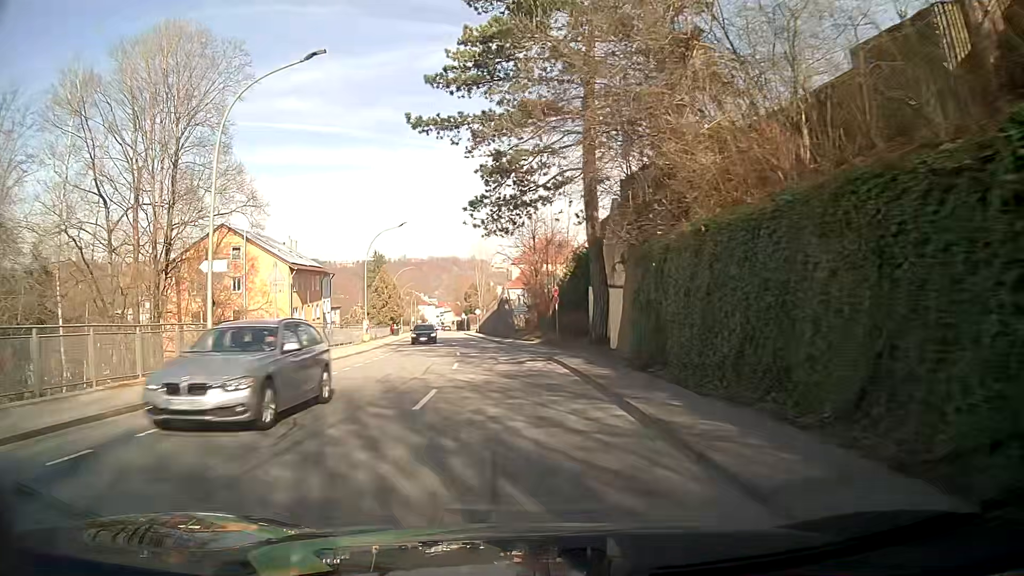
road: tertiary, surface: asphalt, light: Day
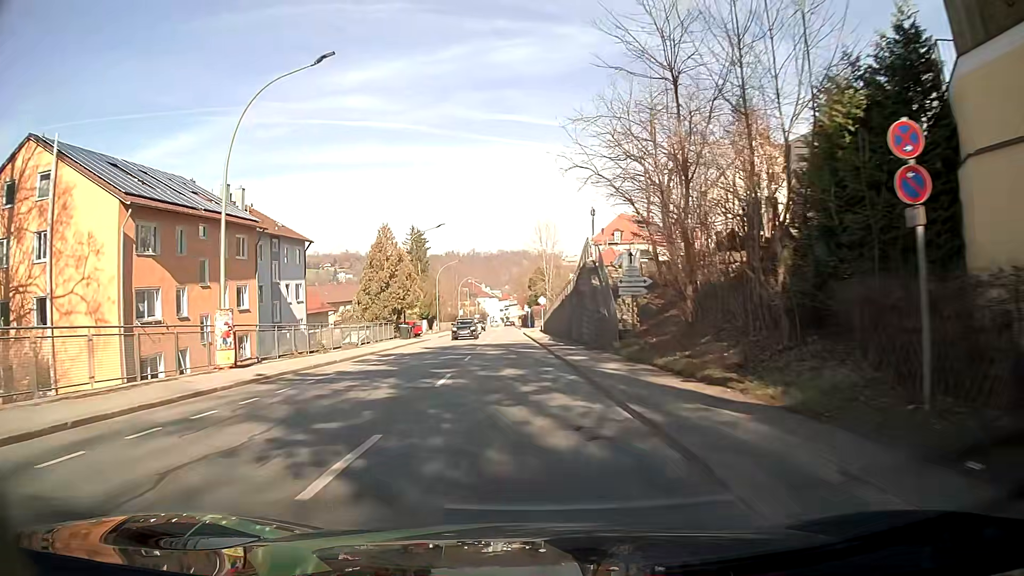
(-2.1, +32.7) m; -6°
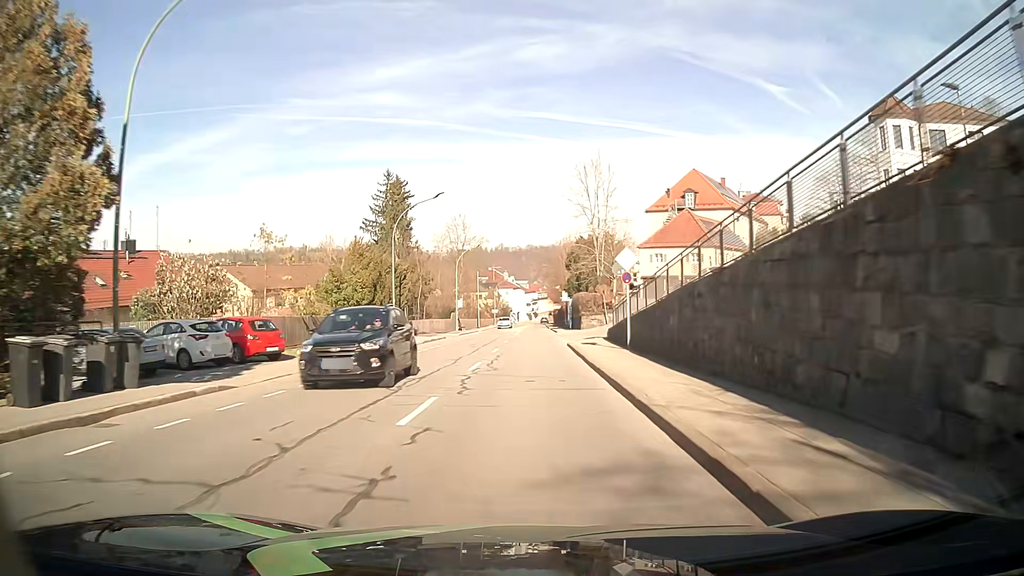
(-1.6, +41.7) m; -3°
(0, +10) (0, +20) (0, +30) (0, +40) (0, +50) (0, +60) (0, +70) (0, +80) (0, +90) (0, +100) m
